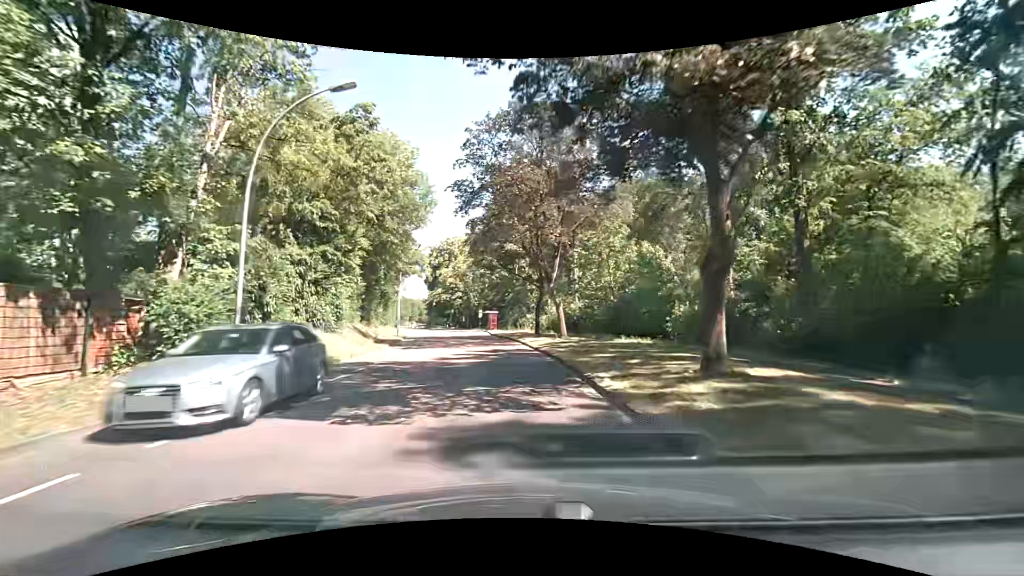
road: tertiary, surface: asphalt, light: Day
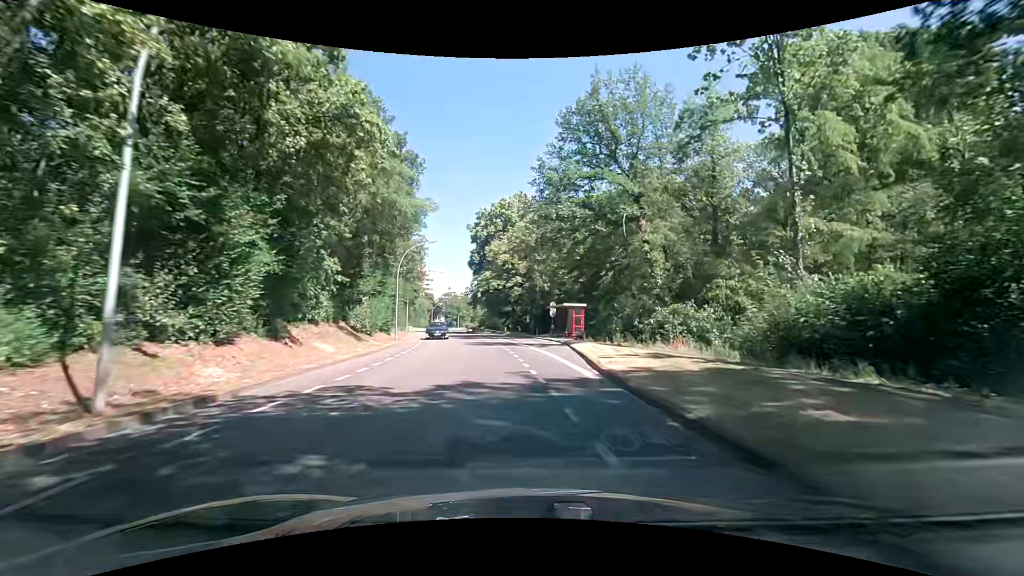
(-3.4, +35.8) m; -7°
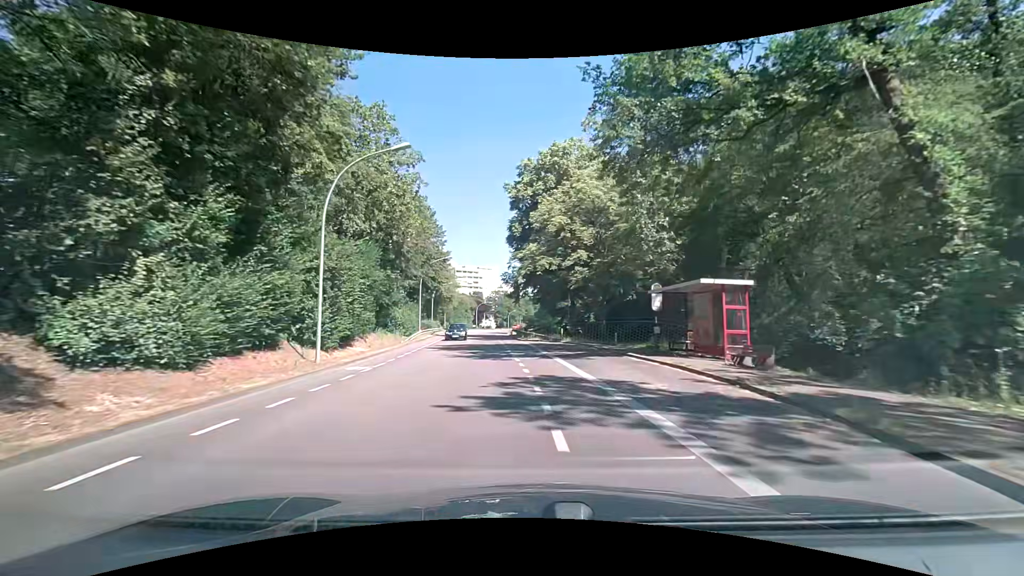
(-1.2, +22.0) m; -6°
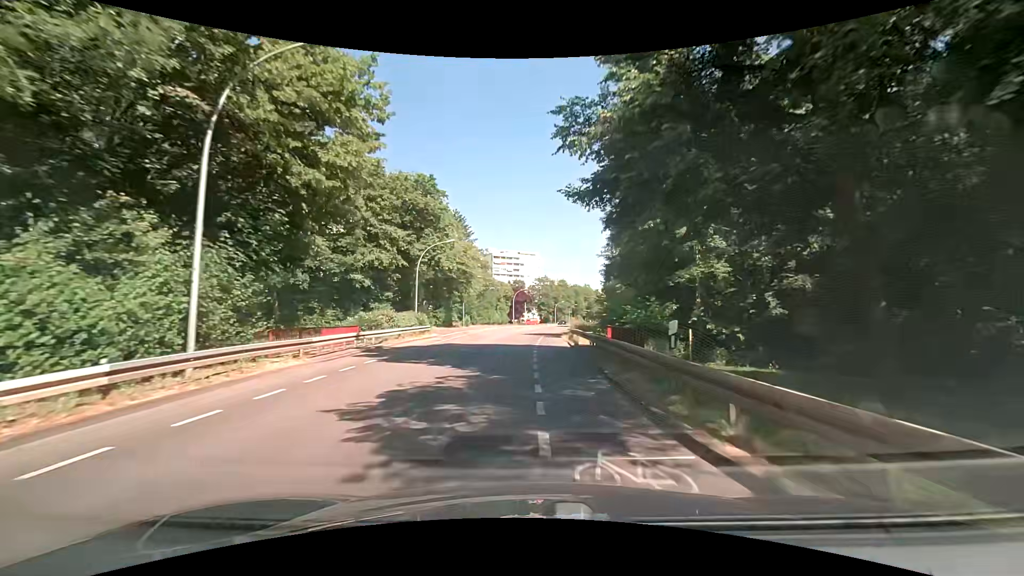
(-2.4, +37.5) m; -6°
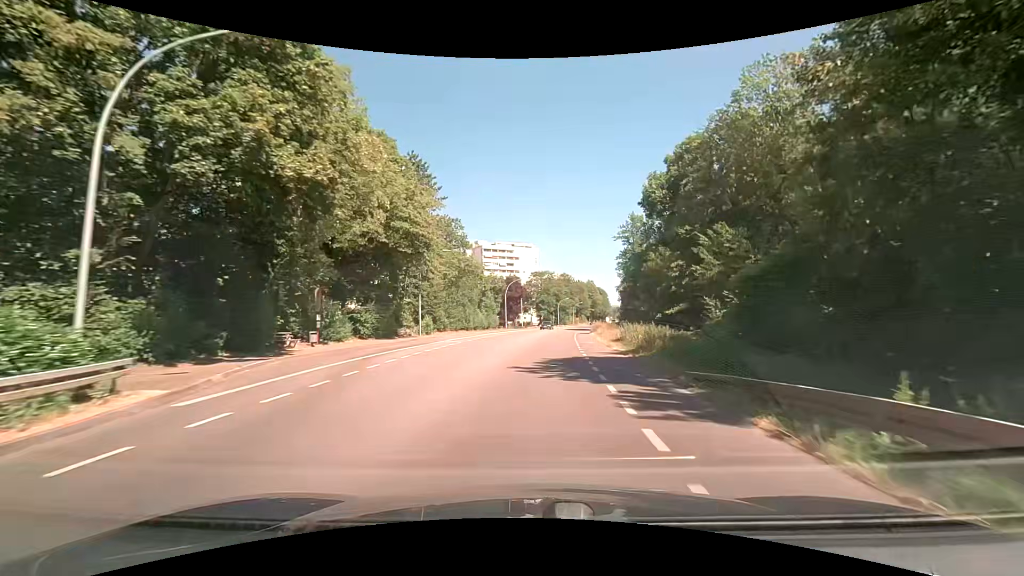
(-0.4, +30.8) m; 0°
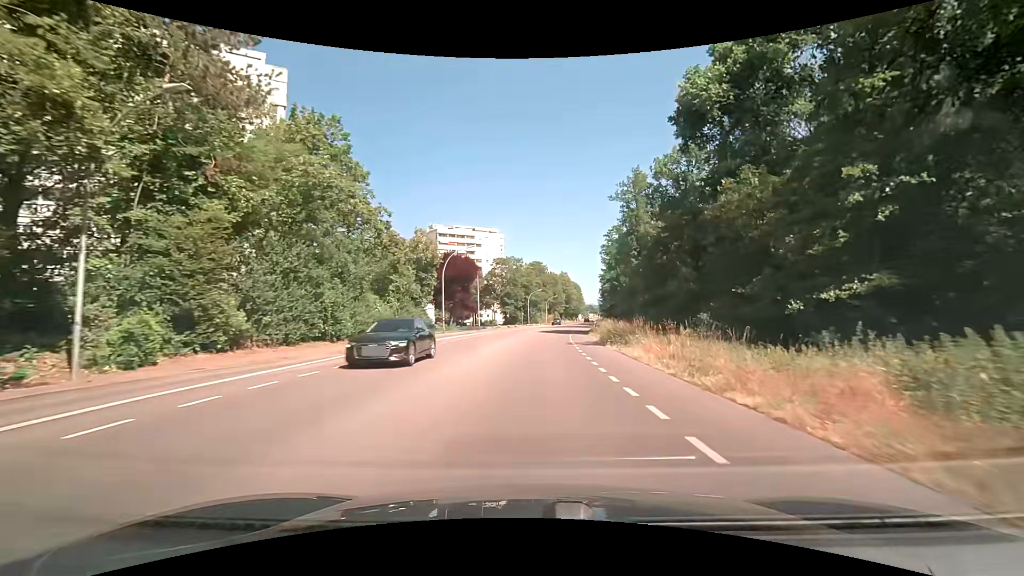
(+1.3, +31.4) m; +4°
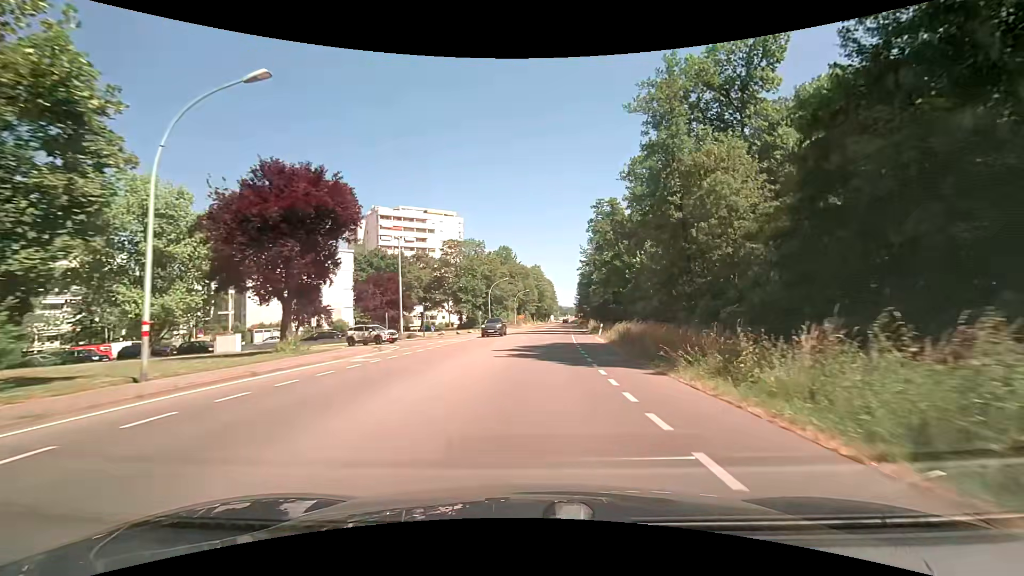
(+0.9, +31.8) m; +3°
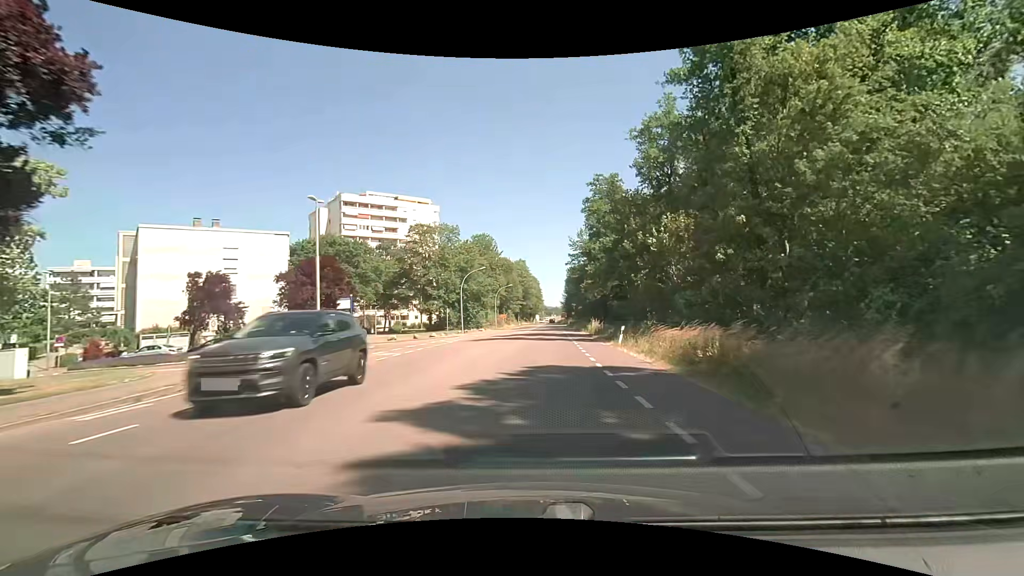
(+0.3, +15.0) m; +2°
(0, +10) (0, +20) (+1, +30) (+2, +40) (+2, +50) (+2, +60) (+3, +70) (+3, +80) (+4, +90) (+4, +100) m
